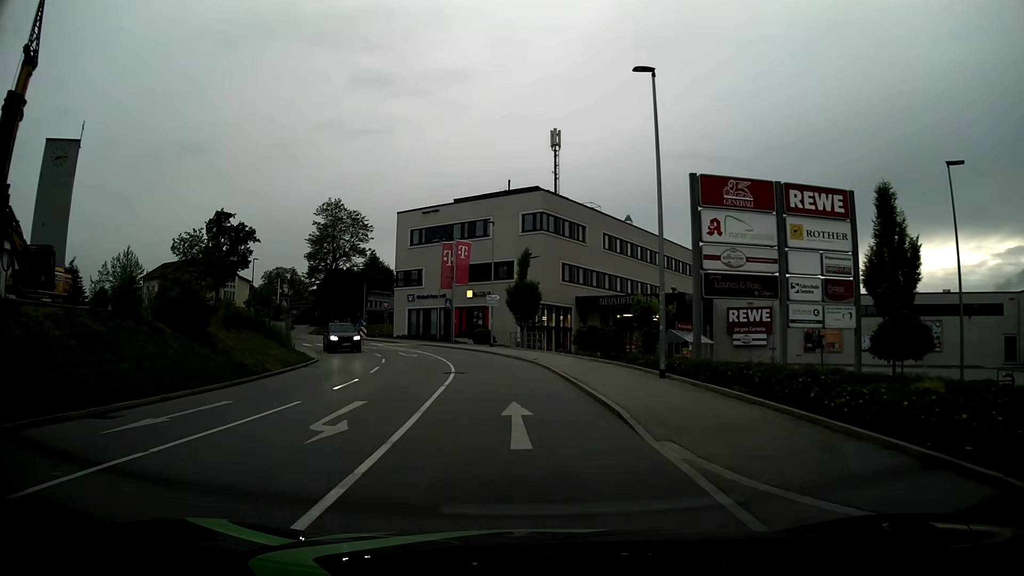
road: tertiary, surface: asphalt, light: Day
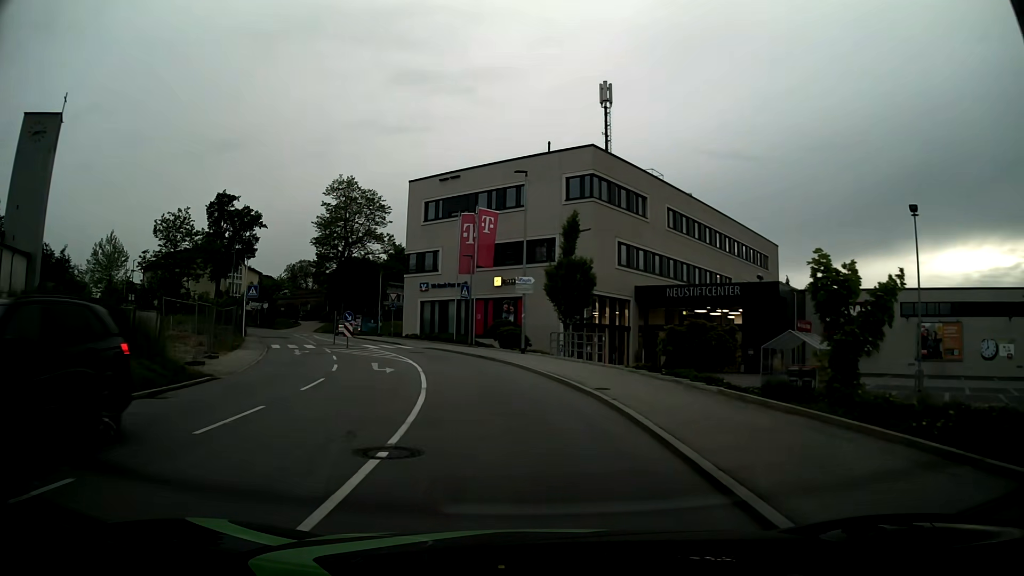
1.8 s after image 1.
(-0.5, +14.0) m; -4°
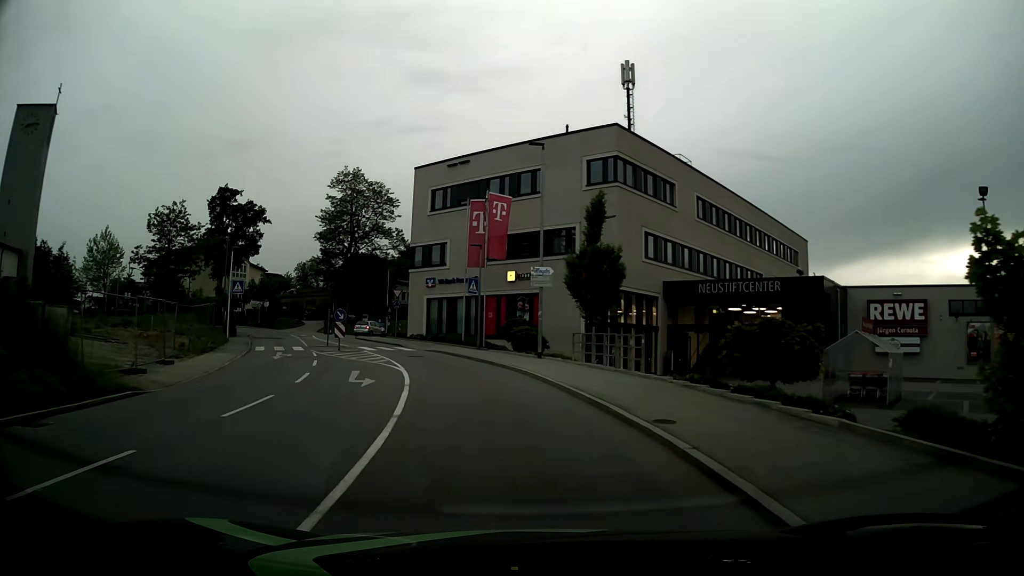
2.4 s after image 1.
(0.0, +4.7) m; -1°
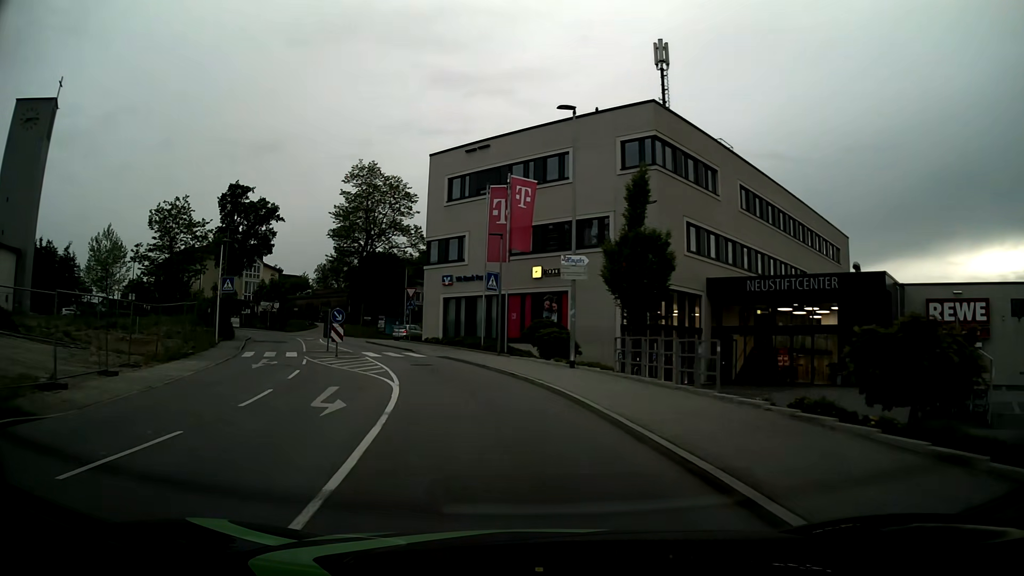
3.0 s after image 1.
(-0.1, +4.7) m; -2°
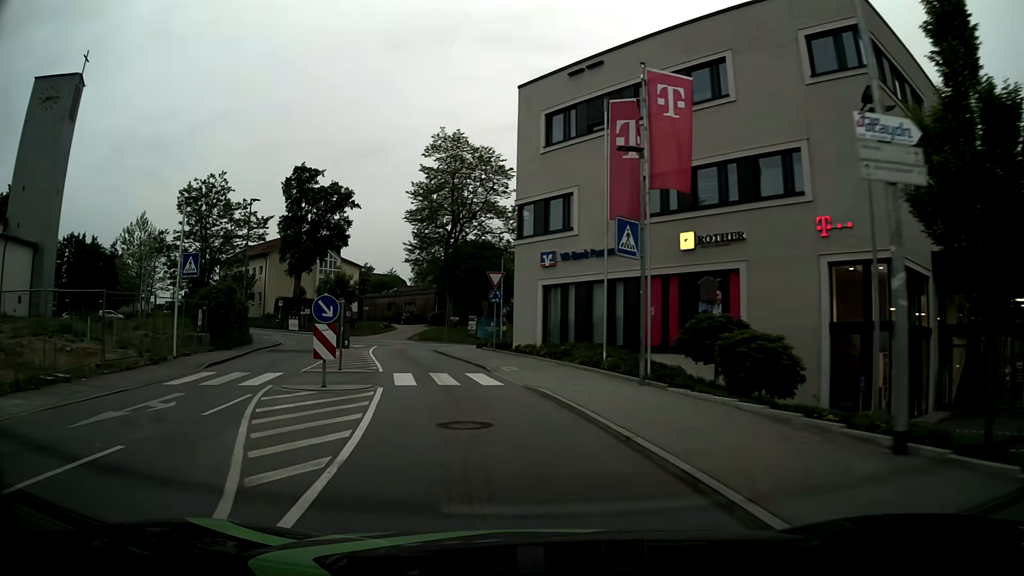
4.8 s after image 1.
(-1.1, +13.9) m; -9°
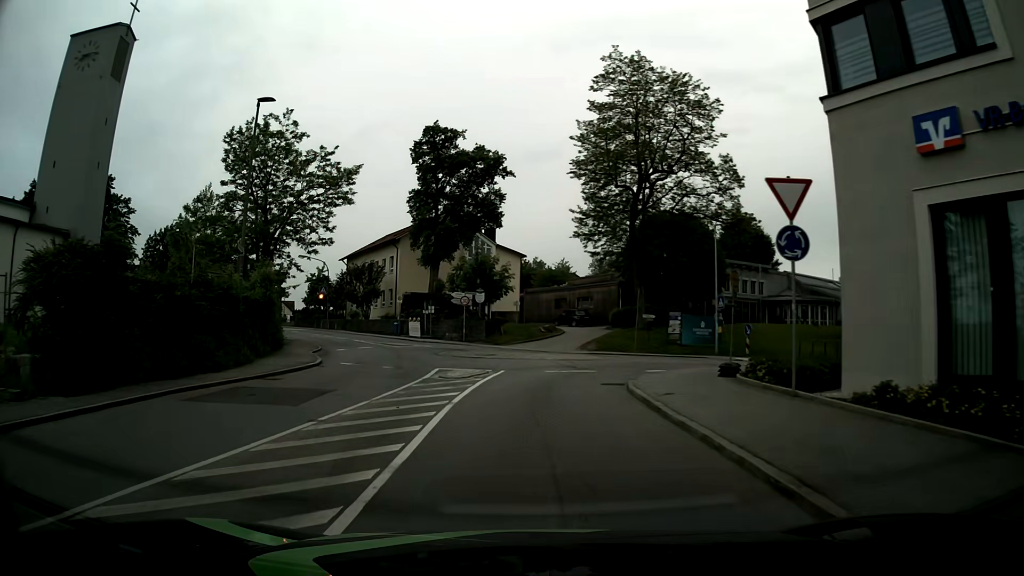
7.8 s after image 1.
(-2.7, +19.2) m; -17°
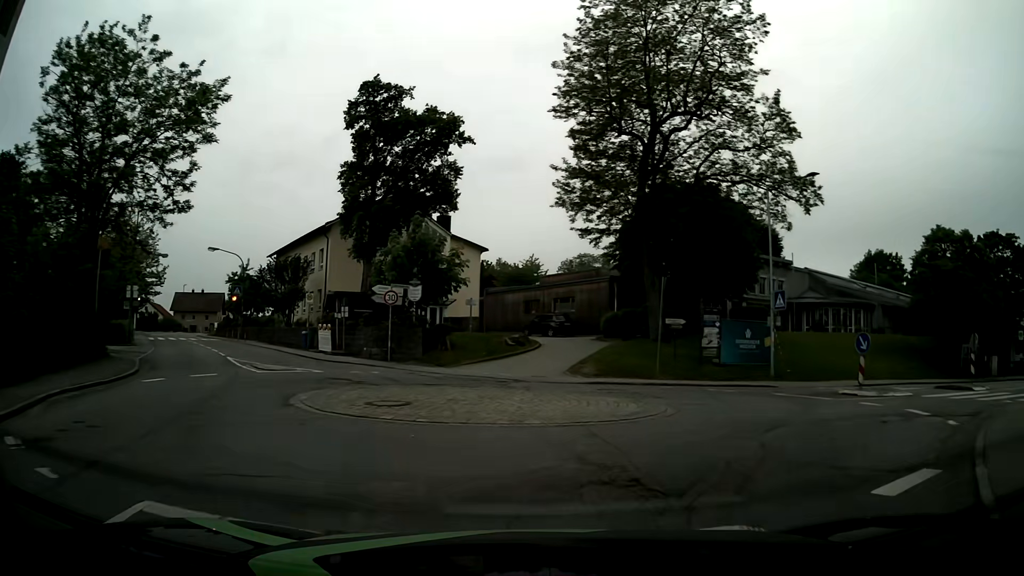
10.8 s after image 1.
(+0.2, +14.2) m; +5°
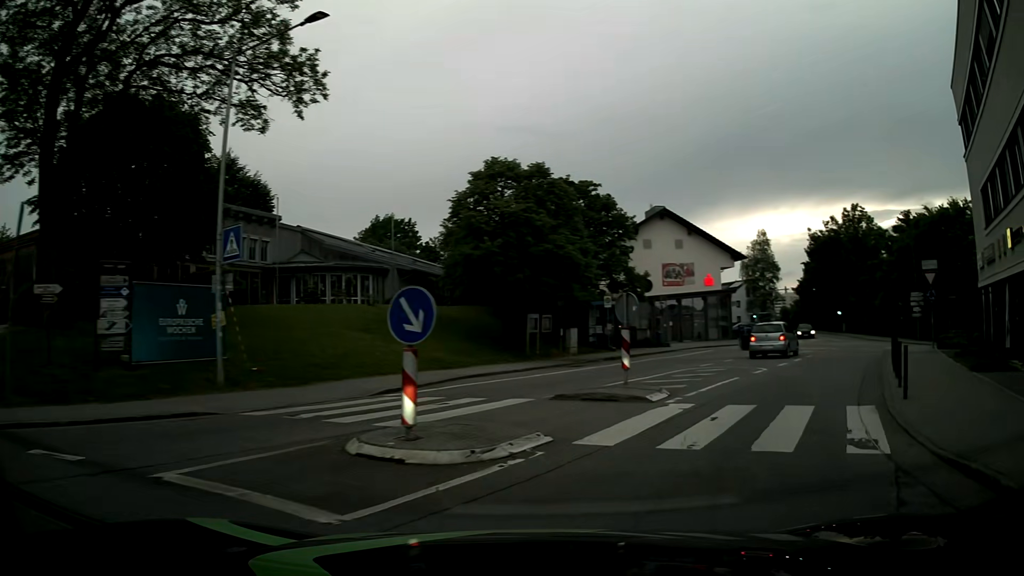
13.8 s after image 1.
(+4.2, +11.7) m; +44°
